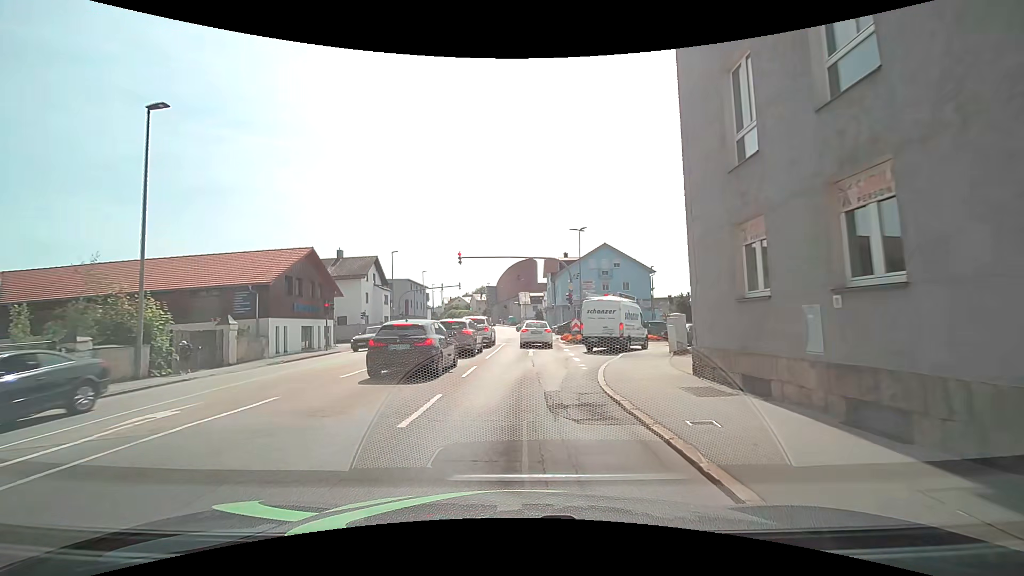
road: tertiary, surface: asphalt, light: Day
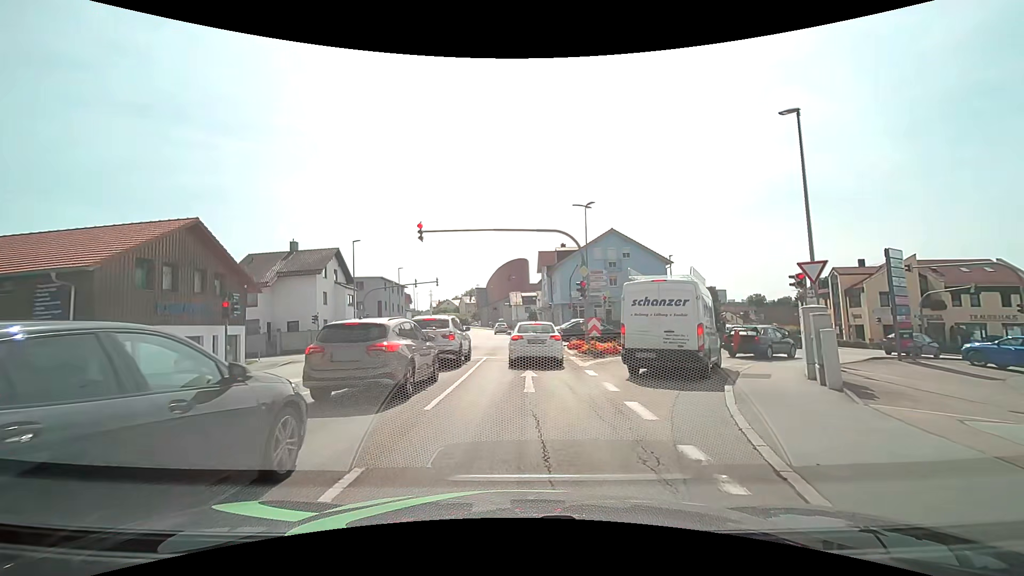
(0.0, +10.4) m; 0°
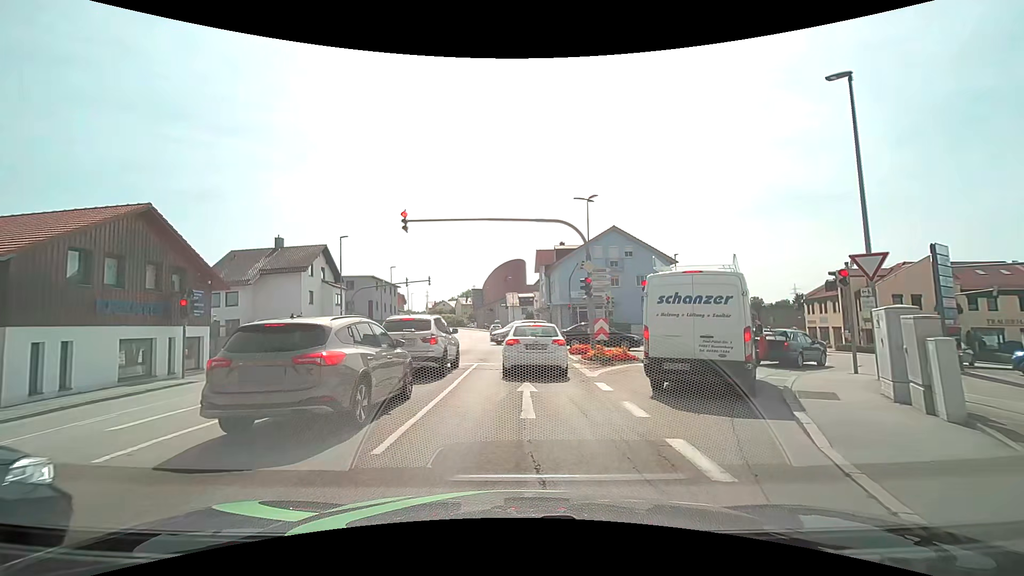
(0.0, +2.5) m; 0°
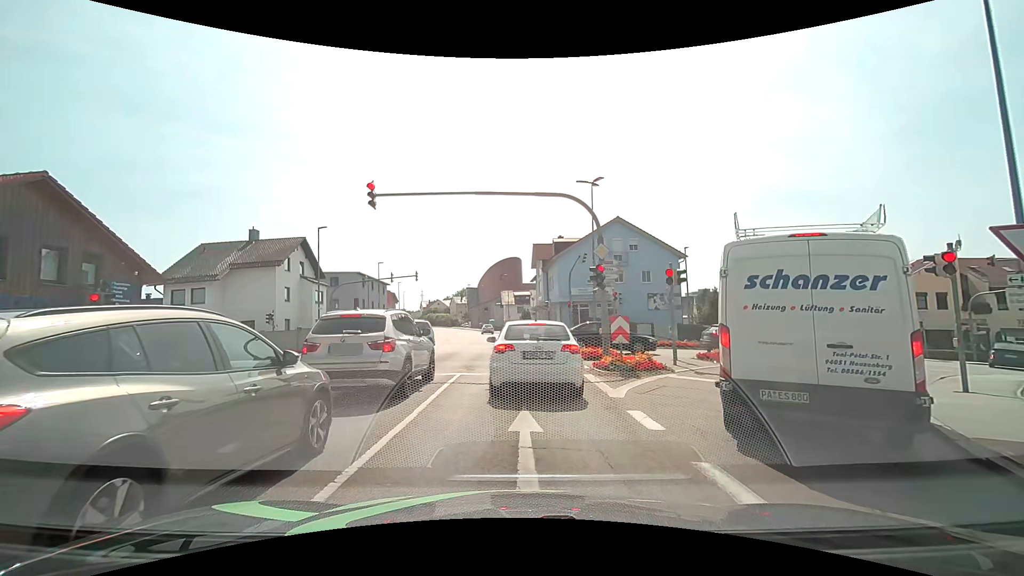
(0.0, +3.9) m; 0°
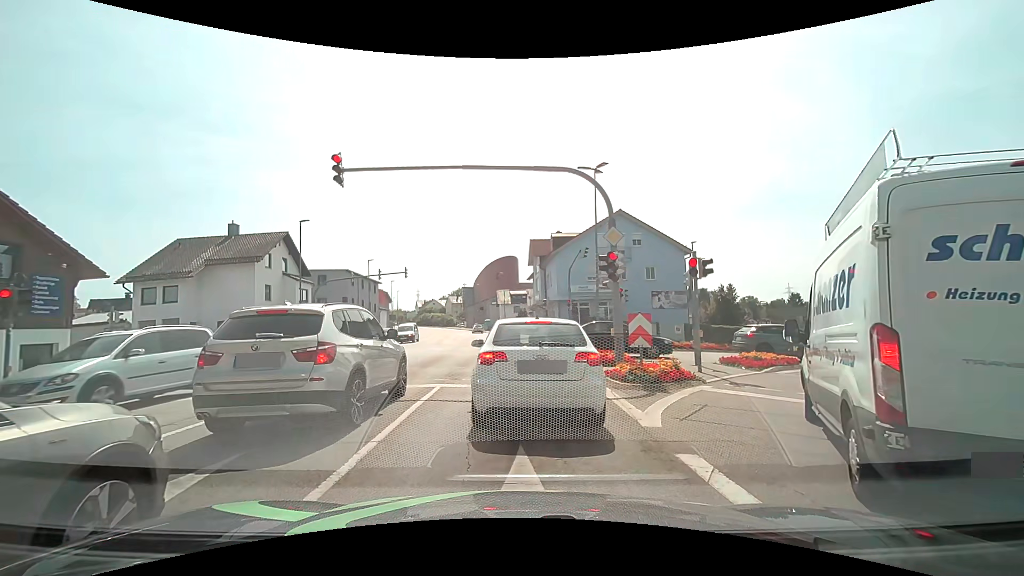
(0.0, +2.6) m; +1°
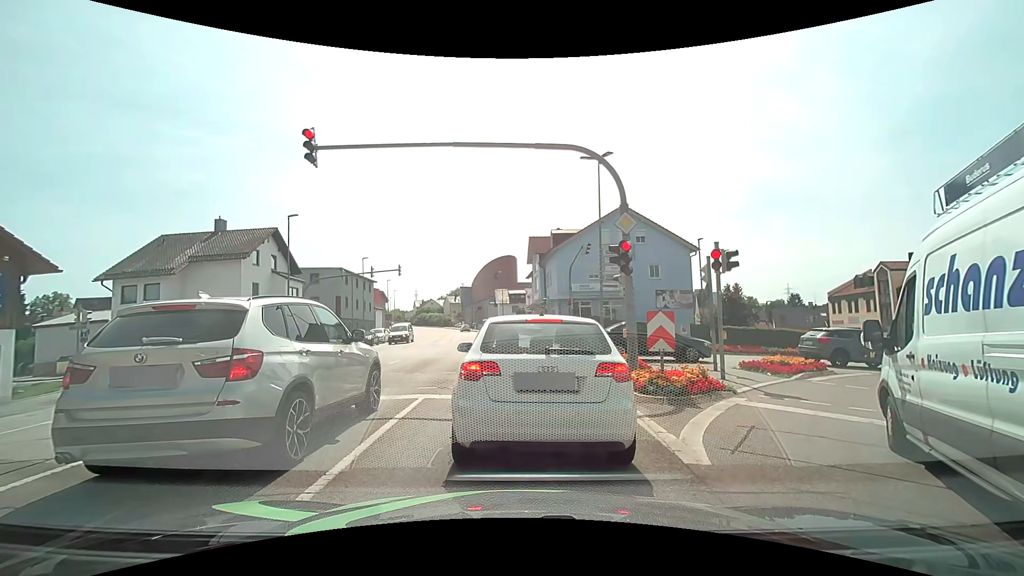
(0.0, +1.6) m; 0°
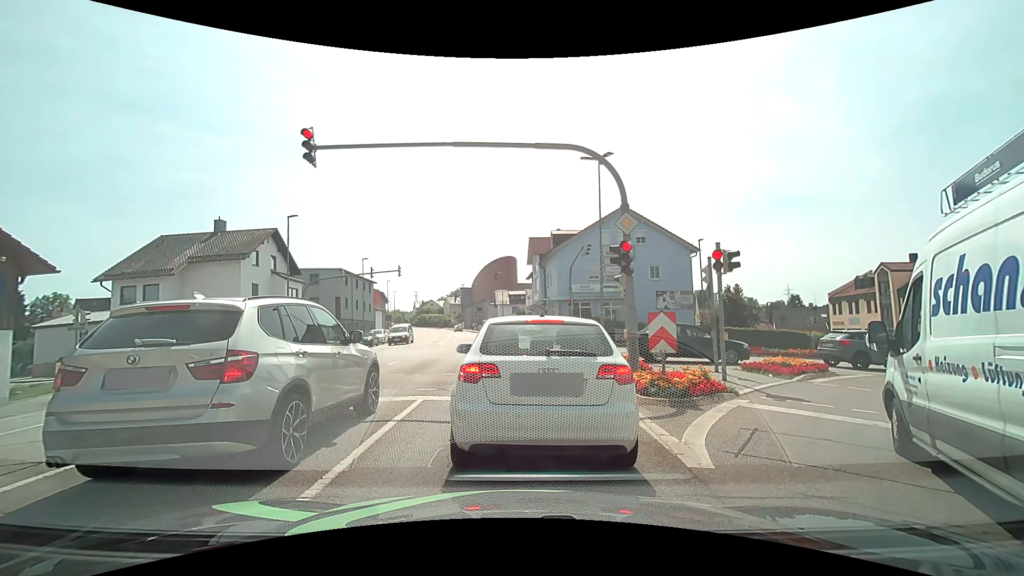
(0.0, +0.1) m; 0°
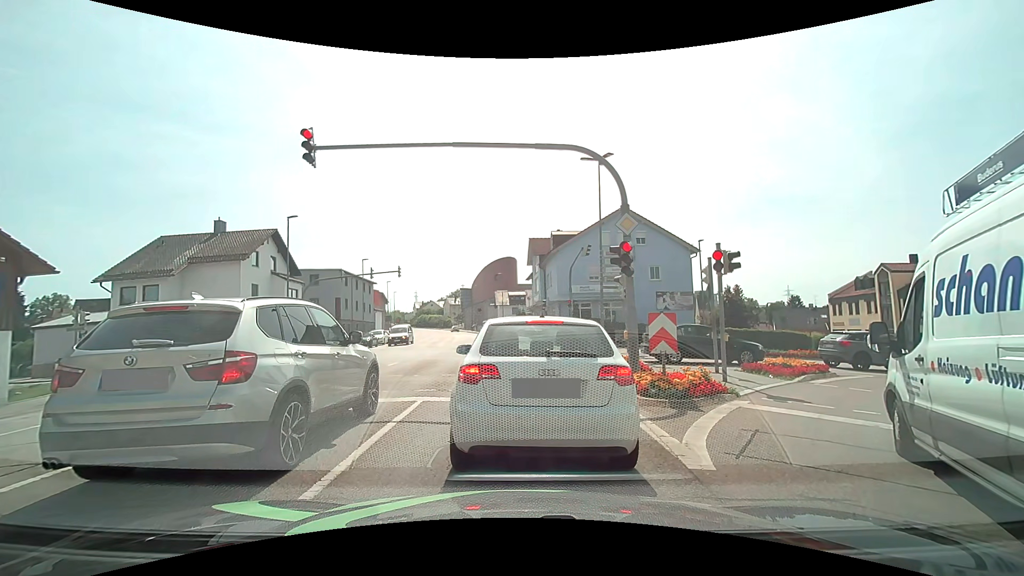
(0.0, 0.0) m; 0°
(0, +10) (0, +20) (-1, +30) (-1, +40) (-2, +50) (-4, +60) (-5, +70) (-7, +80) (-8, +89) (-10, +99) m
